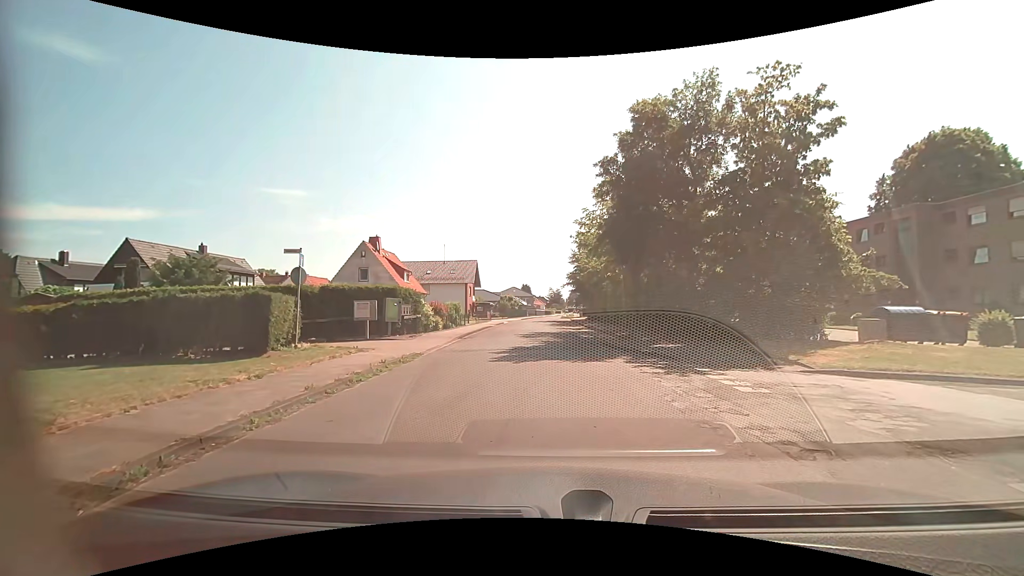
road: residential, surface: asphalt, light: Day
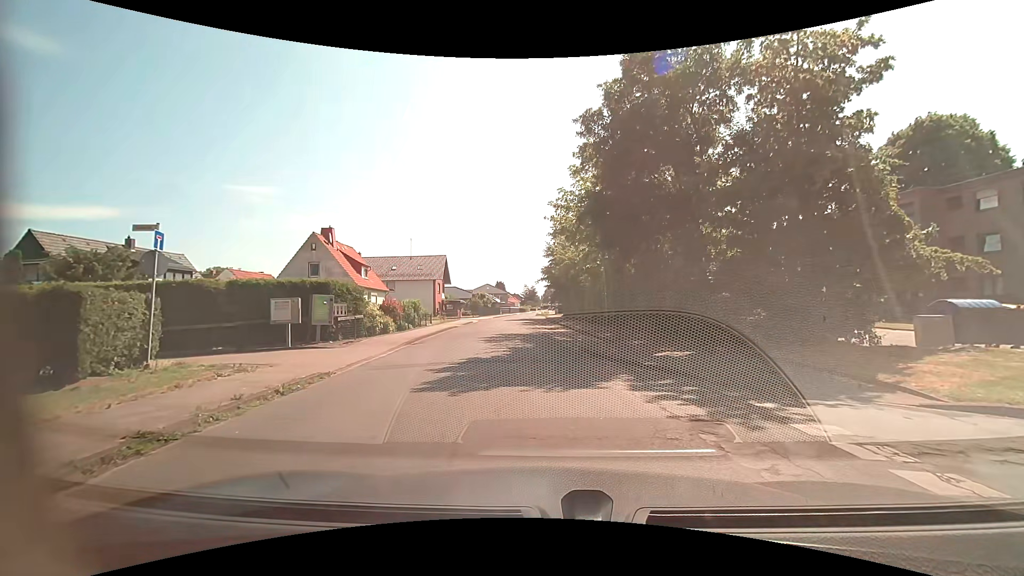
(0.0, +4.9) m; 0°
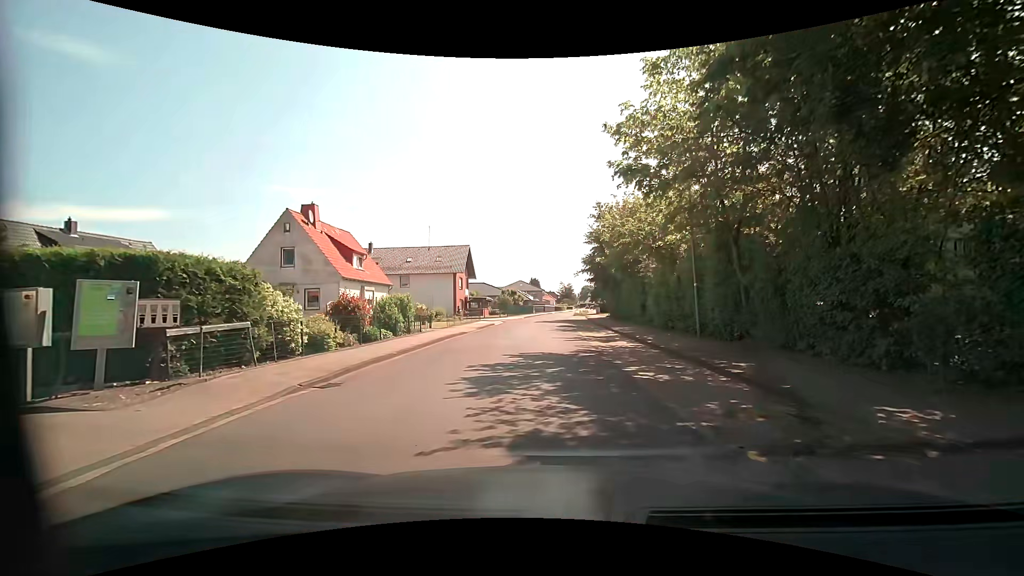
(-0.2, +11.2) m; -4°
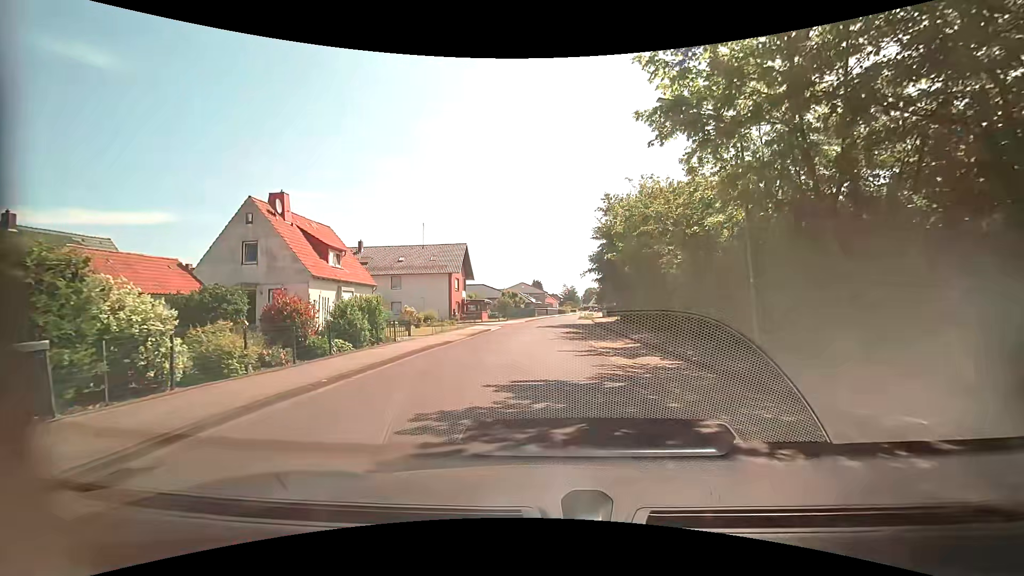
(+0.1, +4.9) m; +1°
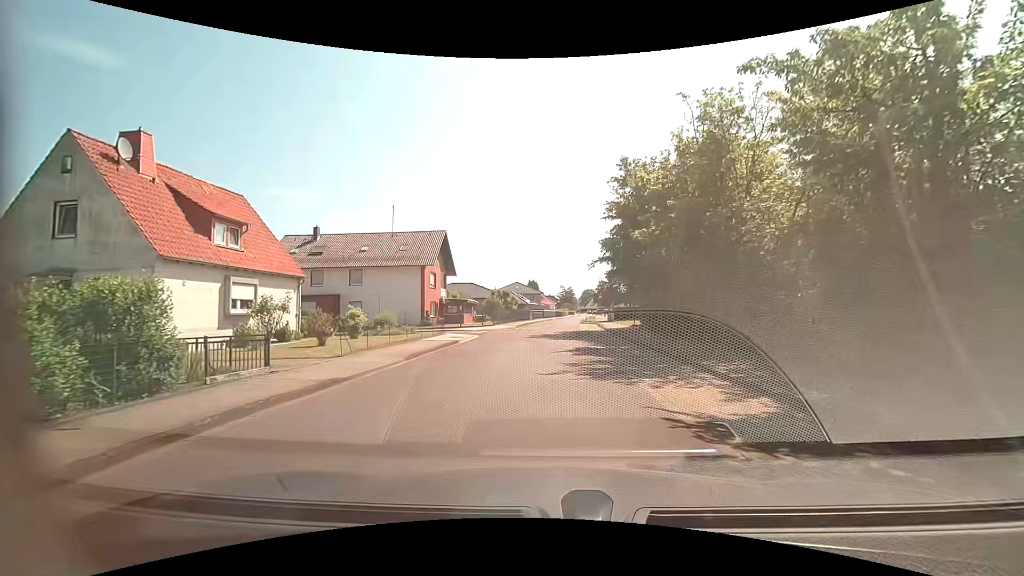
(0.0, +11.5) m; +2°
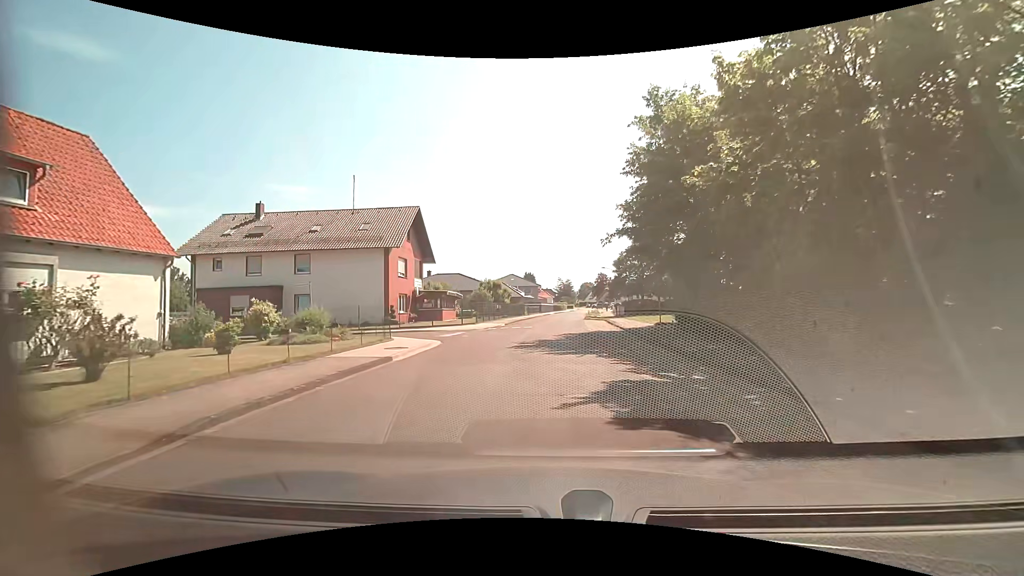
(-0.1, +9.8) m; -1°
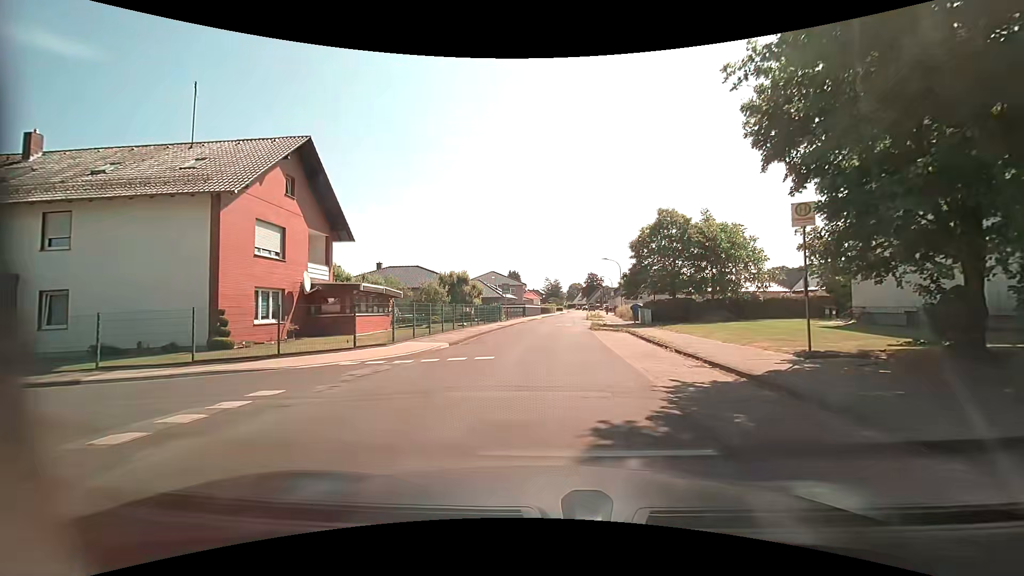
(+0.3, +17.8) m; +2°
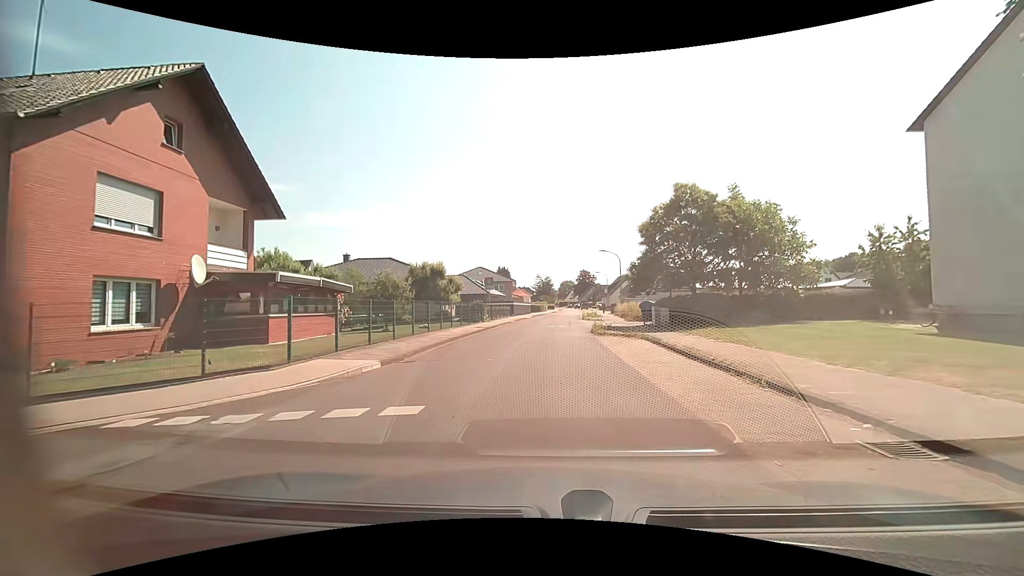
(0.0, +7.0) m; +1°
(0, +10) (0, +20) (0, +30) (0, +40) (+1, +50) (+2, +60) (+2, +70) (+3, +80) (+4, +90) (+5, +100) m
